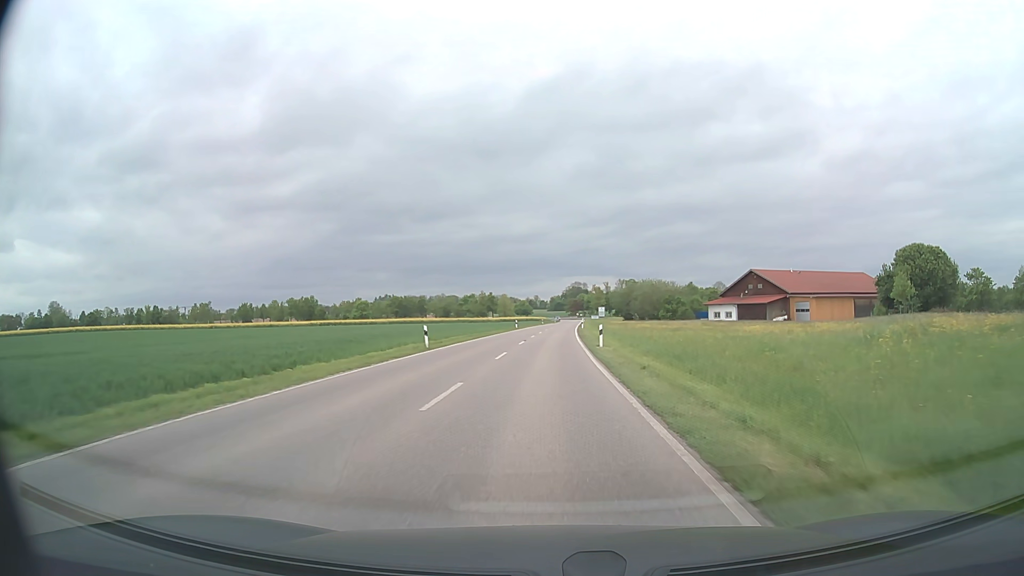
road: secondary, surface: asphalt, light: Day
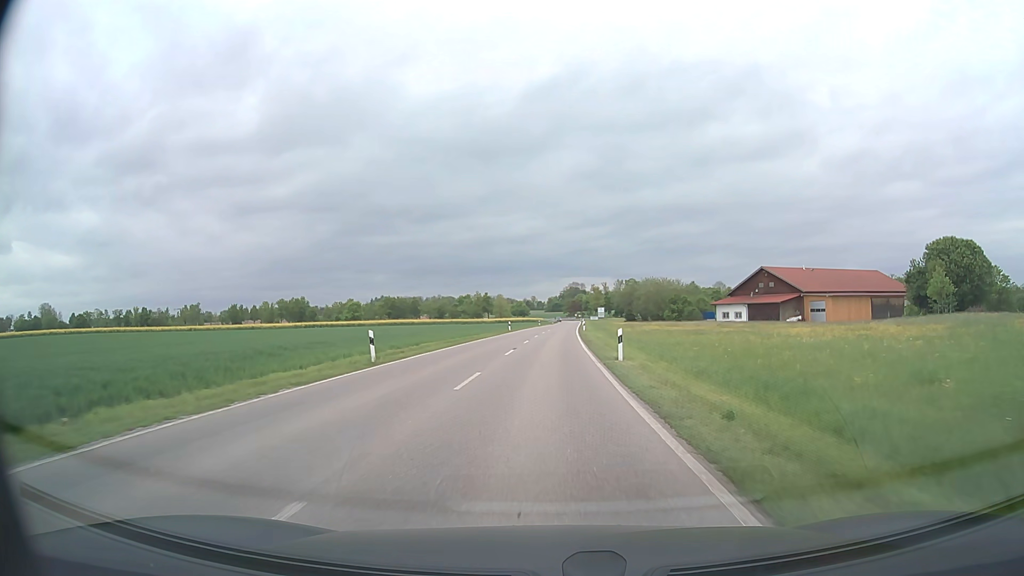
(0.0, +9.0) m; 0°
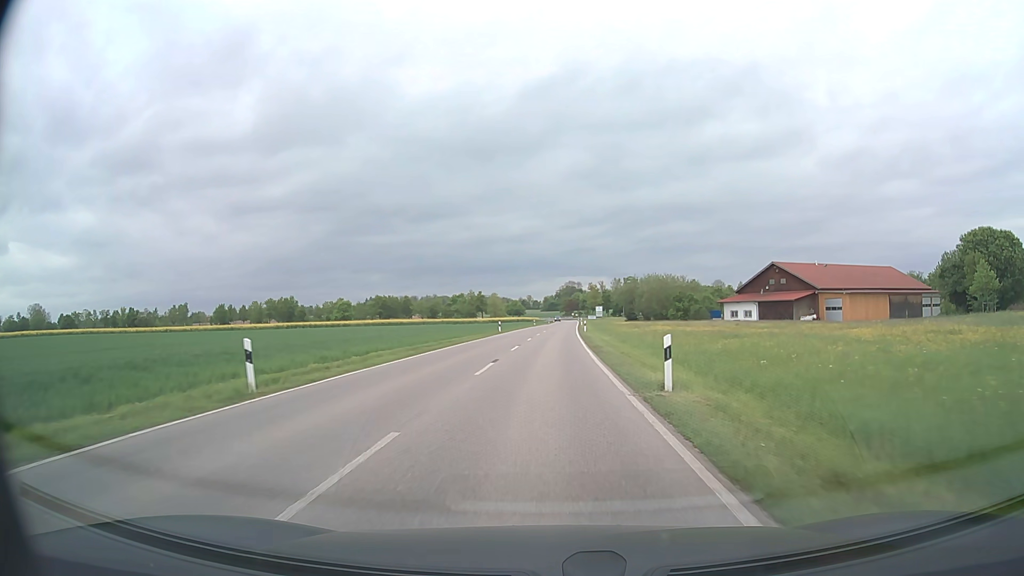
(0.0, +9.0) m; +1°
